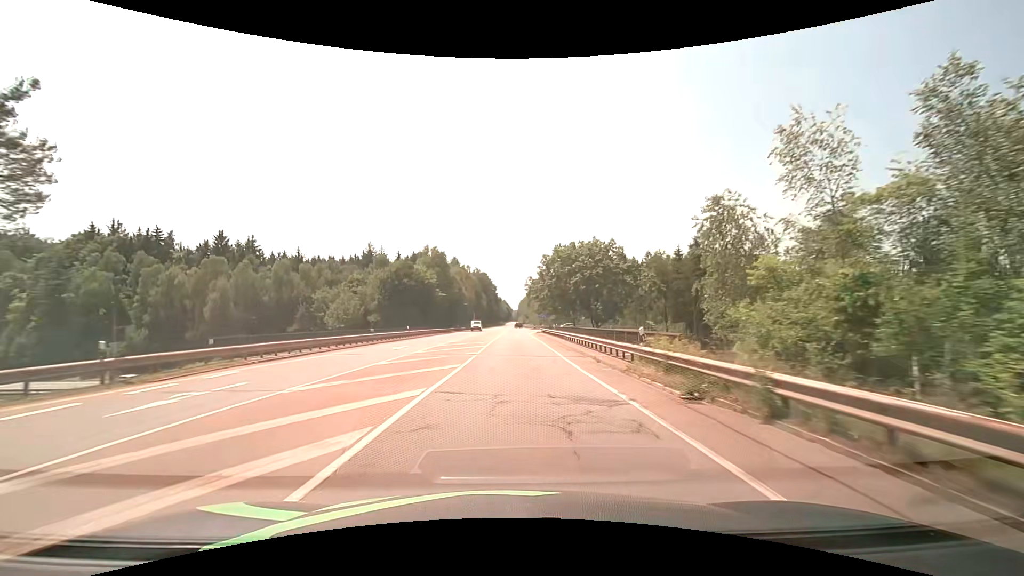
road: secondary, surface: asphalt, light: Day
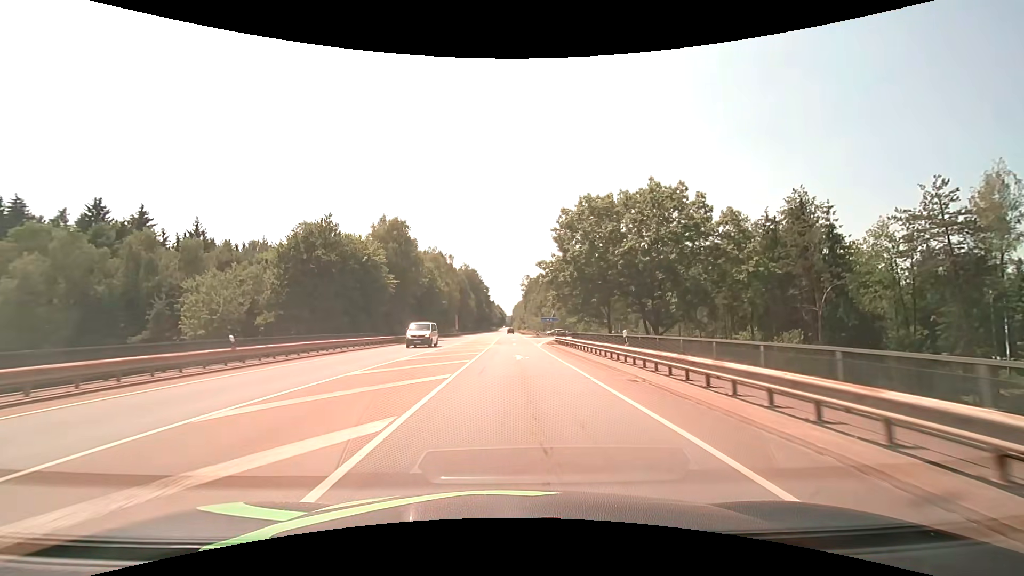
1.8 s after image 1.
(+0.1, +32.2) m; +1°
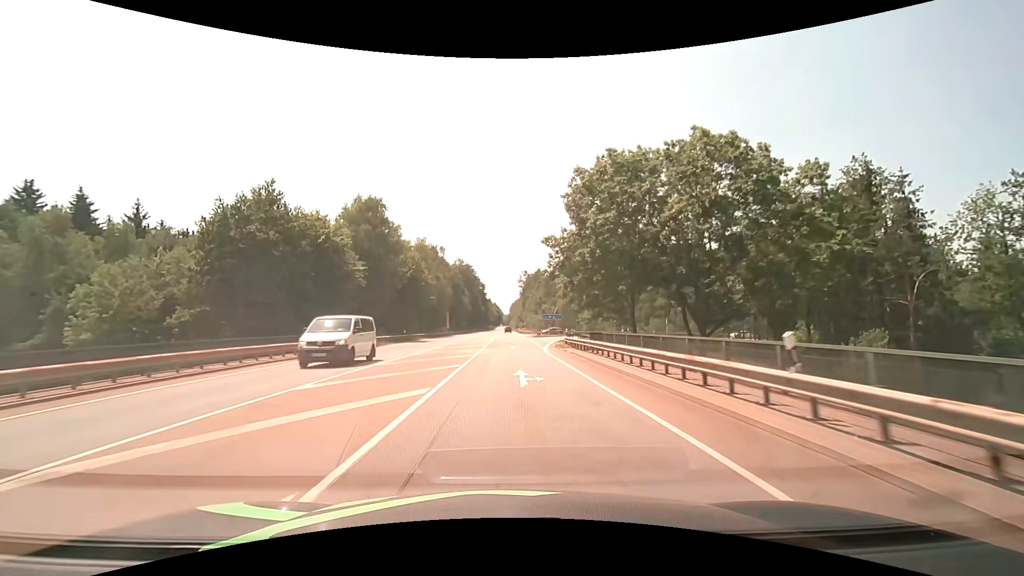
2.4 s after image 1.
(0.0, +10.7) m; 0°
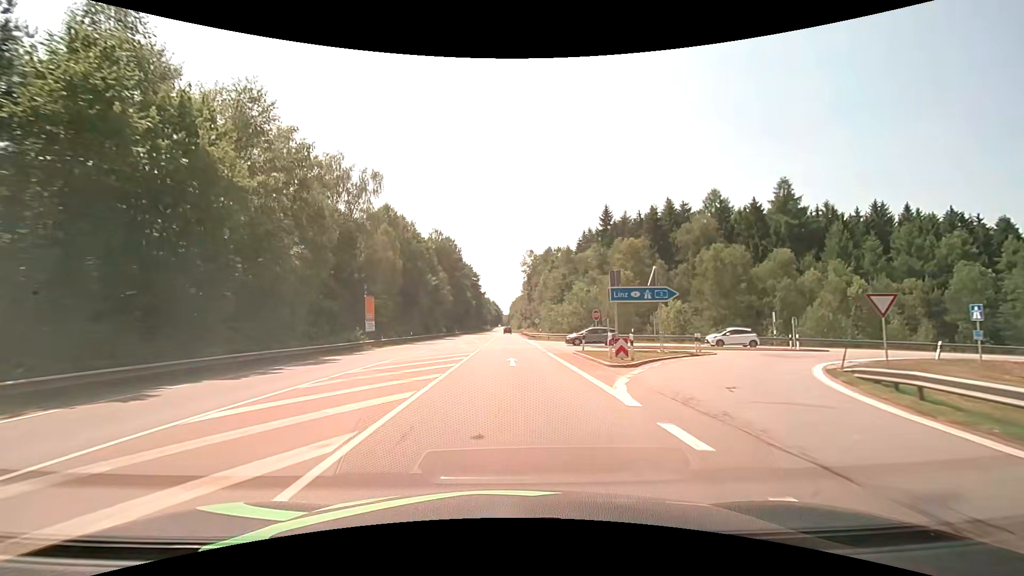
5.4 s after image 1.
(+0.1, +53.6) m; 0°
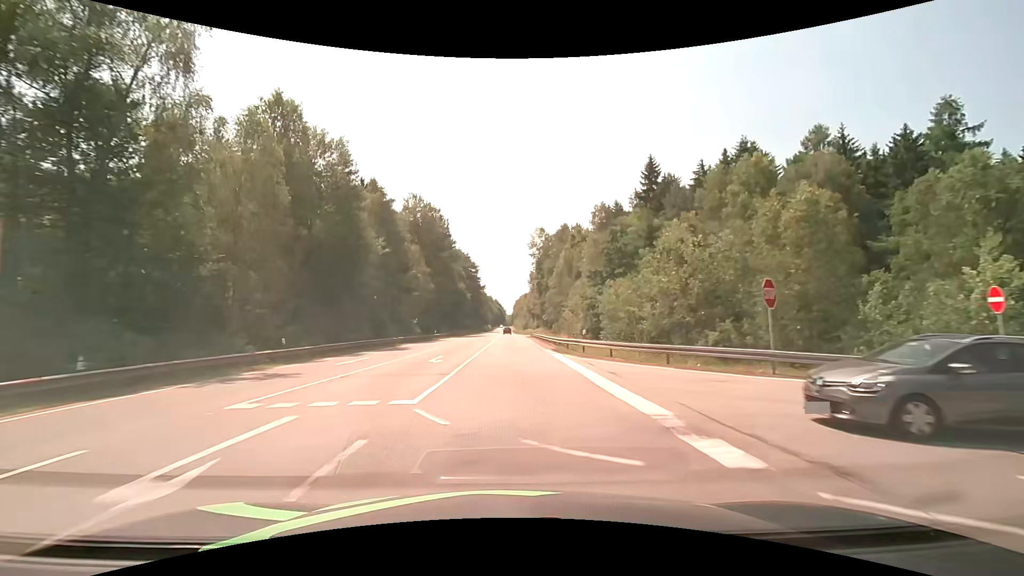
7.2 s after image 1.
(-0.1, +32.2) m; 0°
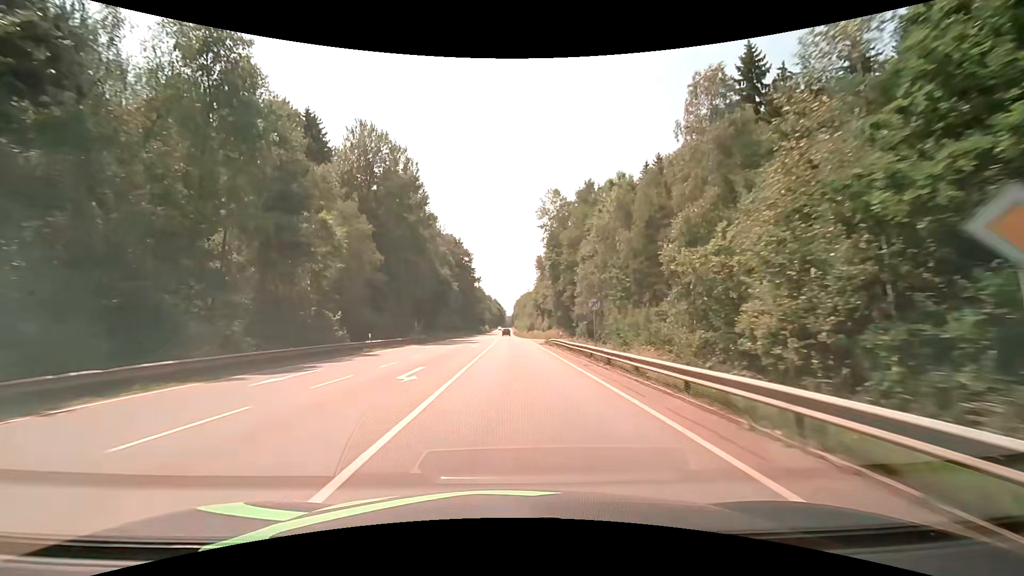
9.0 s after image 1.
(-0.1, +32.3) m; 0°
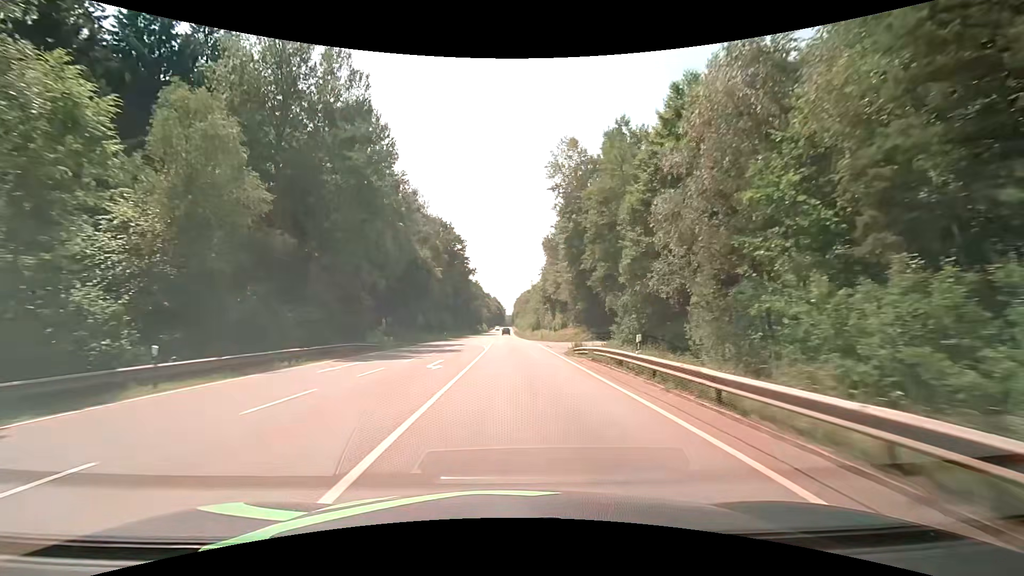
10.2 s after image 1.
(0.0, +21.5) m; 0°
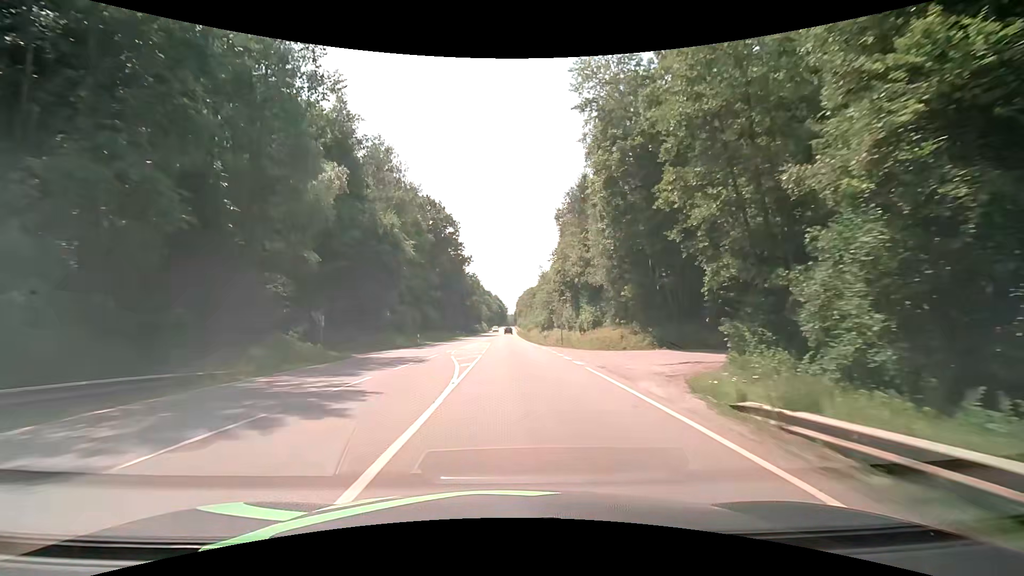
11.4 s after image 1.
(-0.1, +21.4) m; 0°
(0, +10) (0, +20) (0, +30) (0, +40) (0, +50) (0, +60) (0, +70) (0, +80) (0, +90) (0, +100) m
